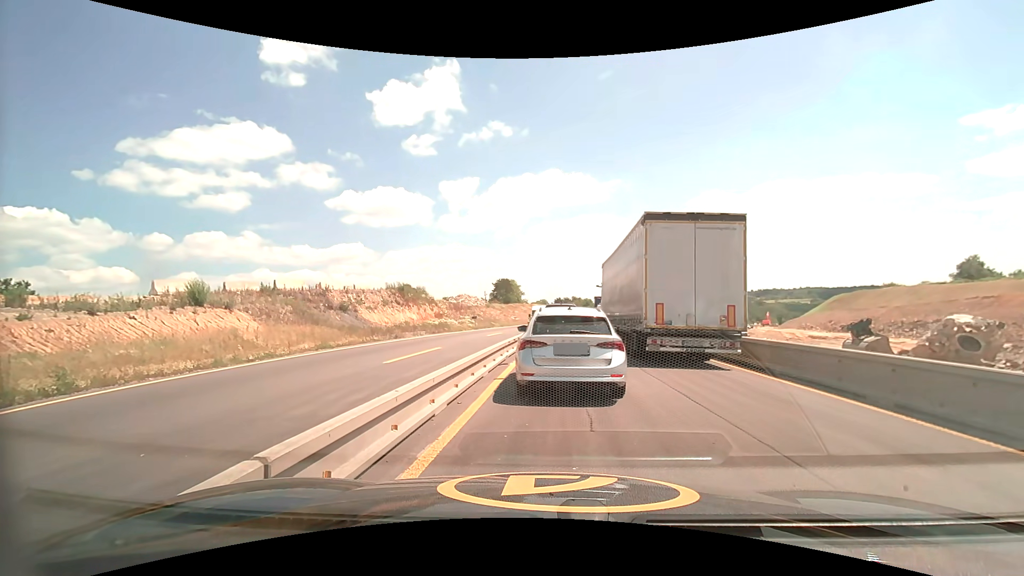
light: Day
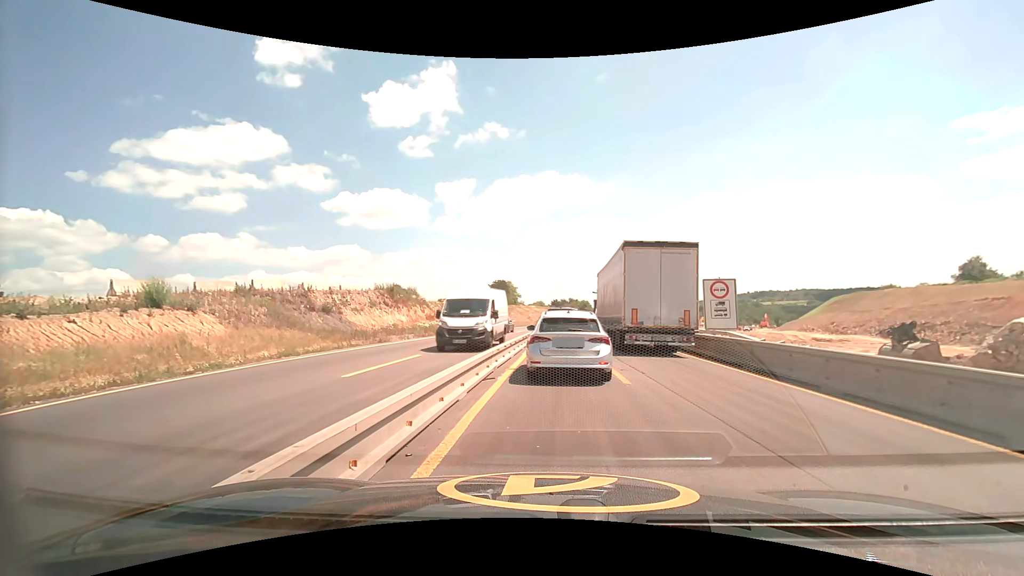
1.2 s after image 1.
(0.0, +2.8) m; 0°
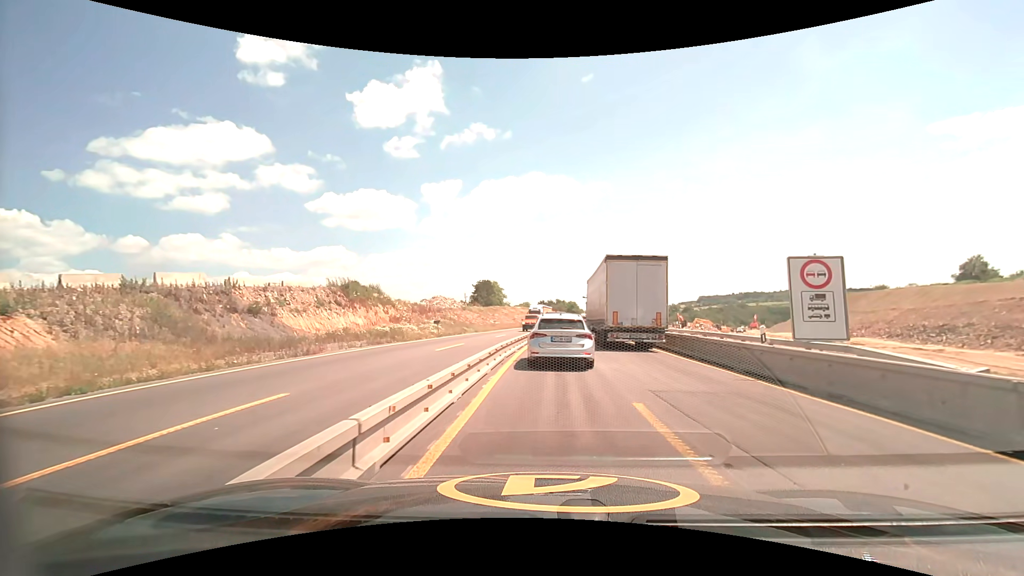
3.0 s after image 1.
(+0.1, +8.5) m; +1°
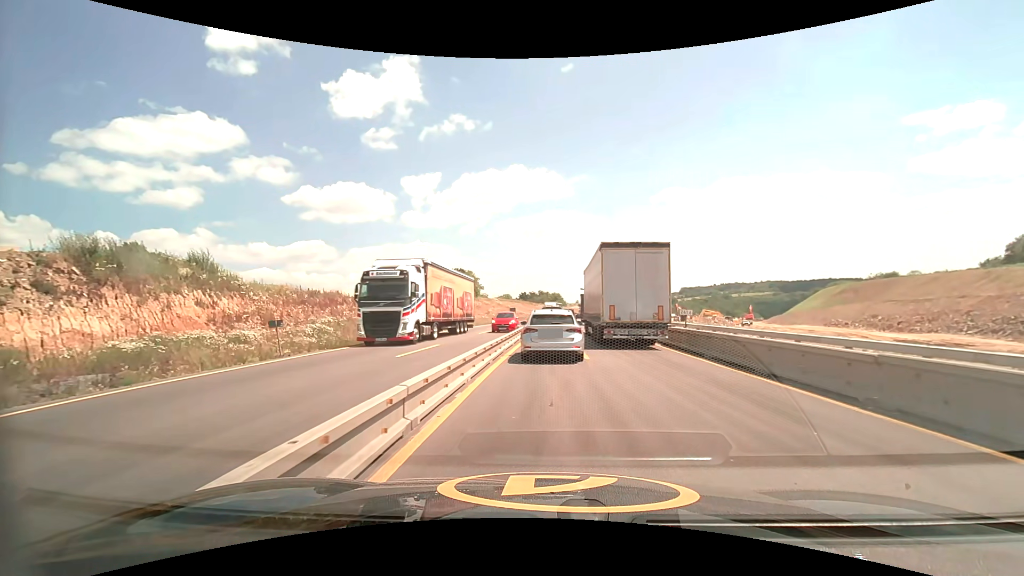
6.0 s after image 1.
(+0.5, +22.5) m; +2°
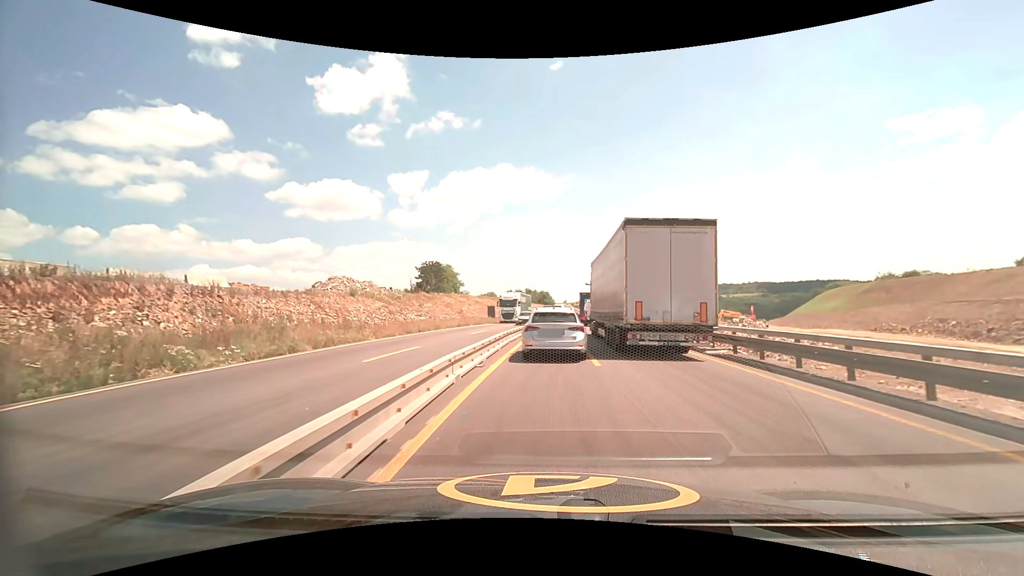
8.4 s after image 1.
(+0.3, +20.4) m; +2°
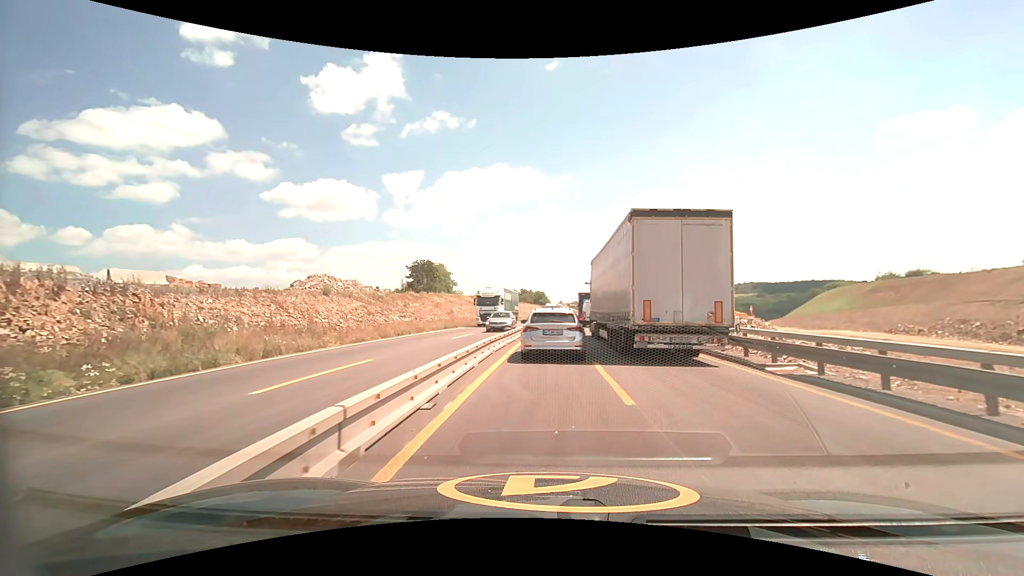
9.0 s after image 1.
(0.0, +5.1) m; +1°
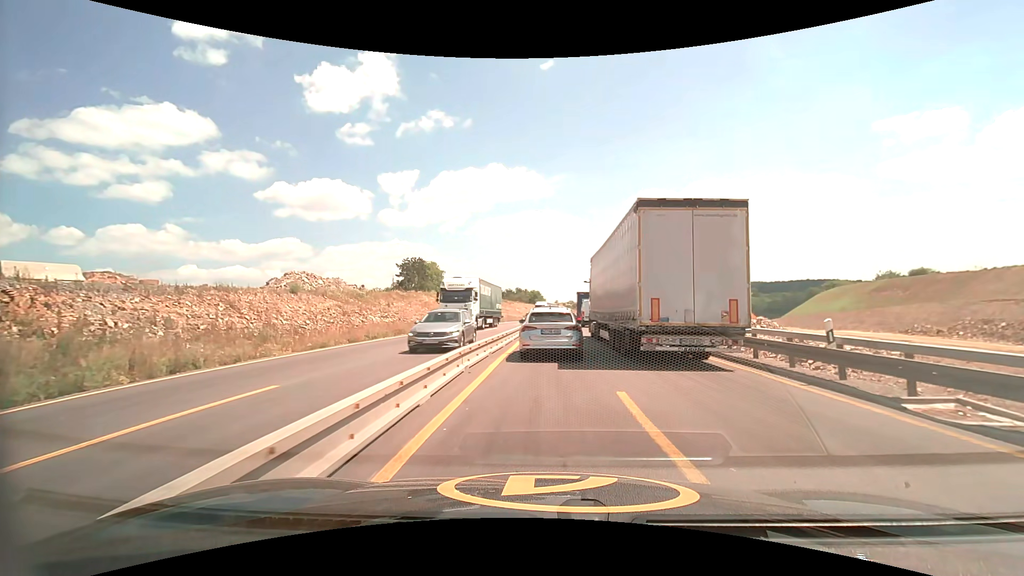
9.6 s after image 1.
(0.0, +4.9) m; 0°
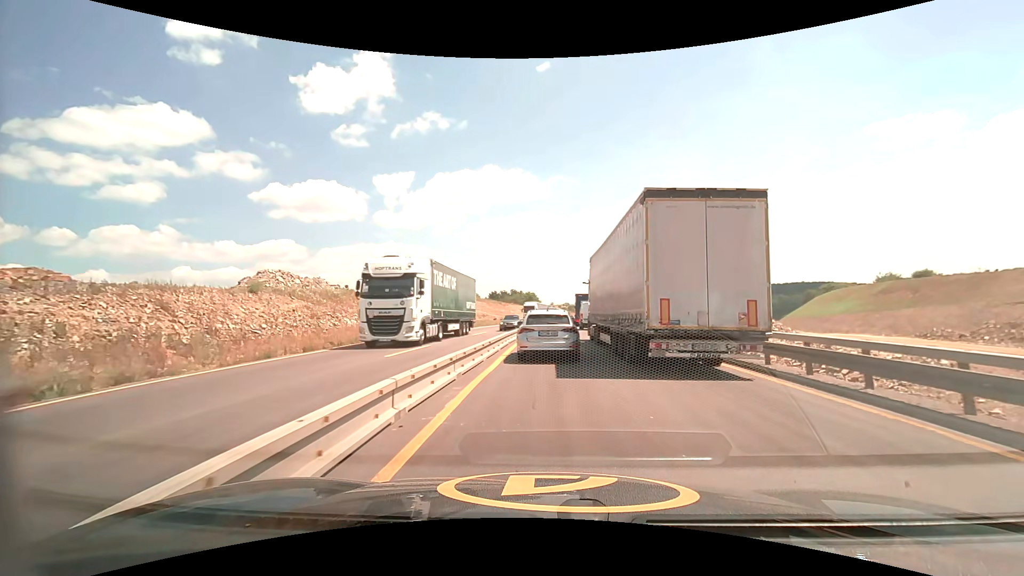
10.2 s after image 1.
(0.0, +5.0) m; +1°
(0, +10) (0, +20) (0, +30) (+1, +40) (+1, +50) (+2, +60) (+2, +70) (+3, +80) (+4, +90) (+5, +100) m
